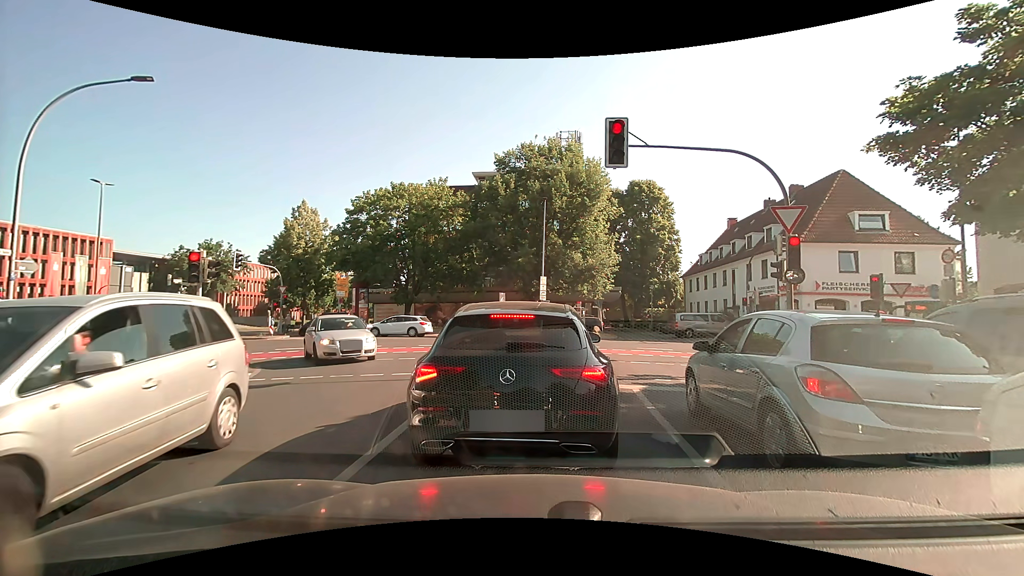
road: secondary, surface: asphalt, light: Day
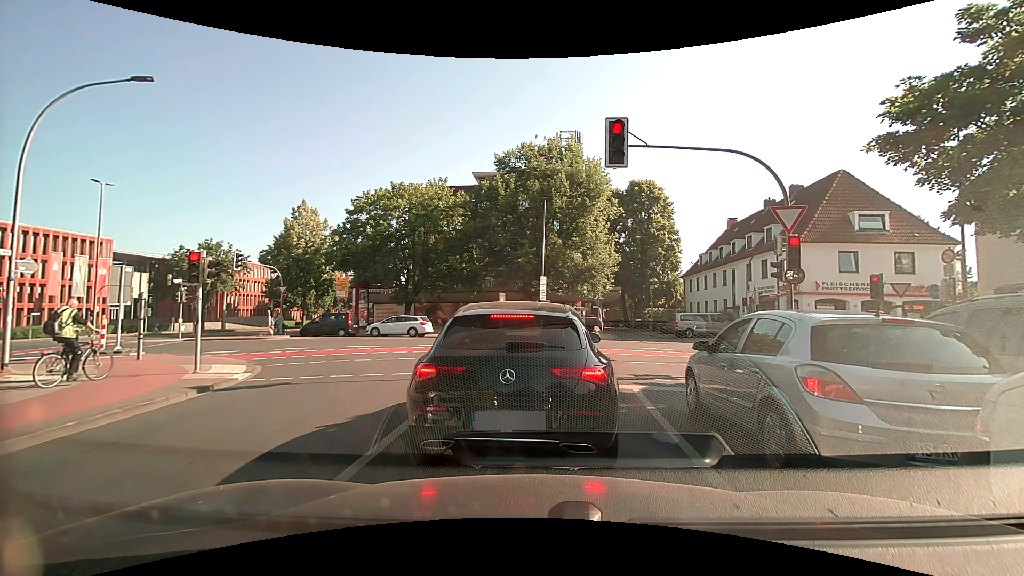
(0.0, 0.0) m; 0°
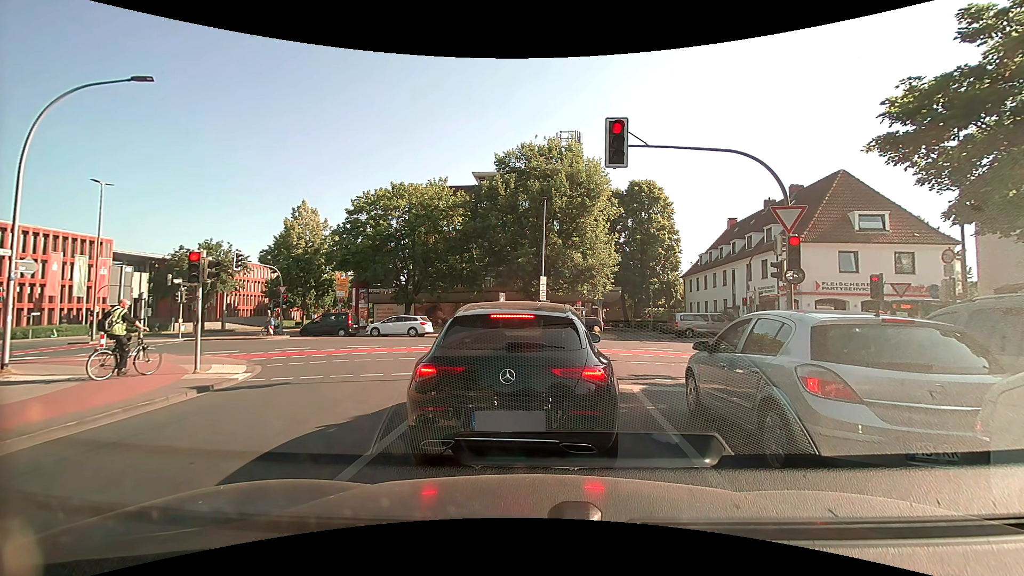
(0.0, 0.0) m; 0°
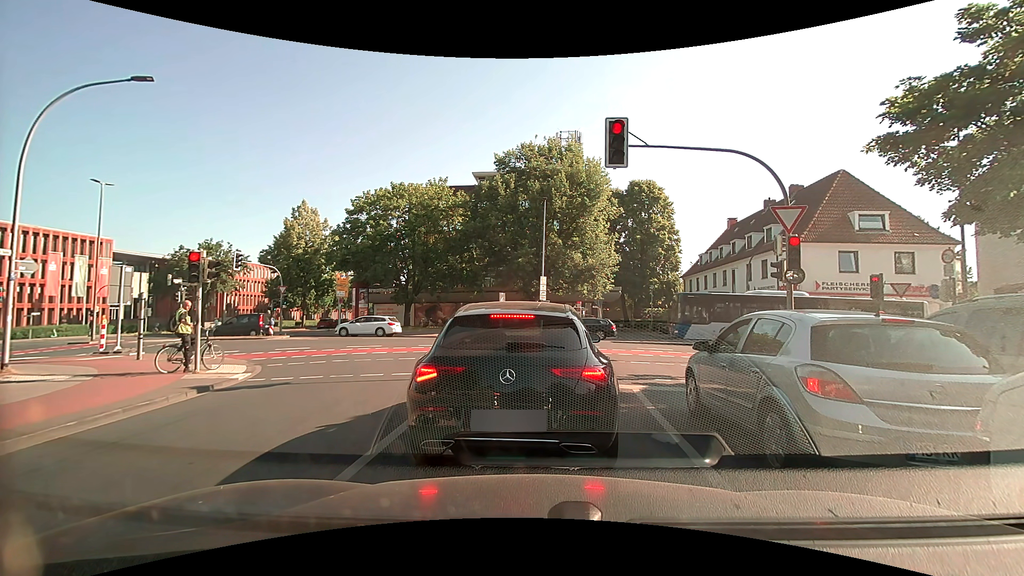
(0.0, 0.0) m; 0°
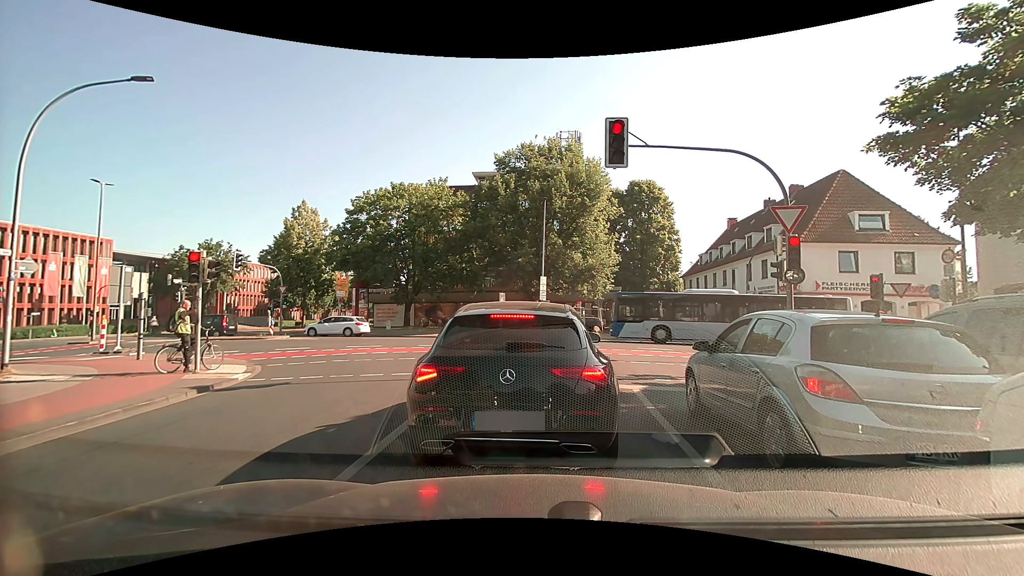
(0.0, 0.0) m; 0°
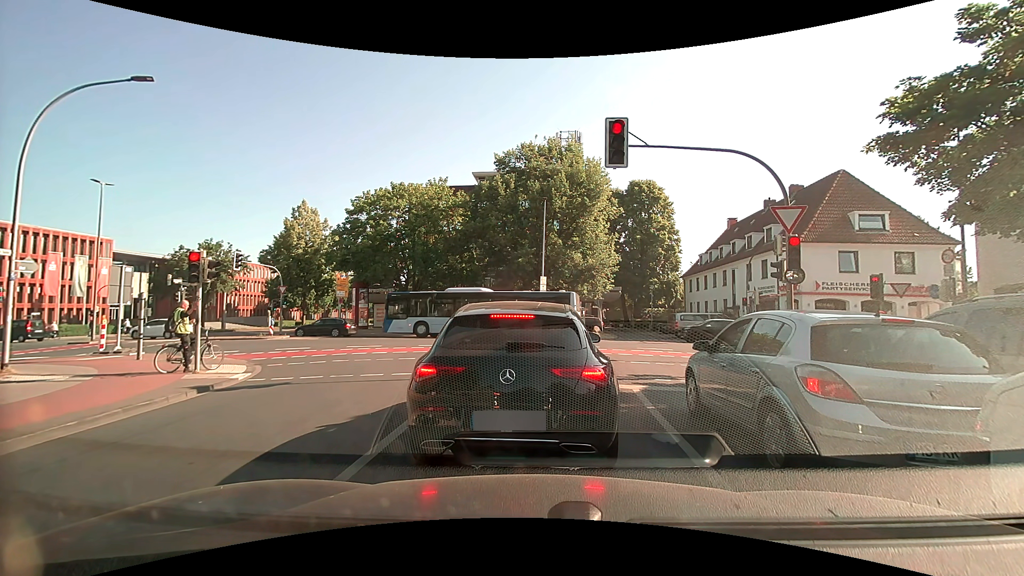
(0.0, 0.0) m; 0°
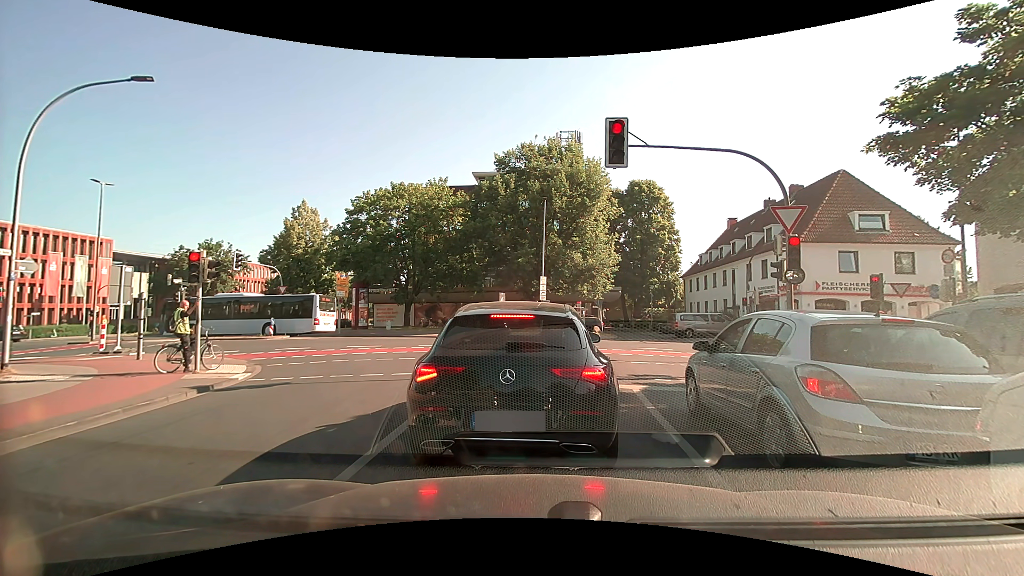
(0.0, 0.0) m; 0°
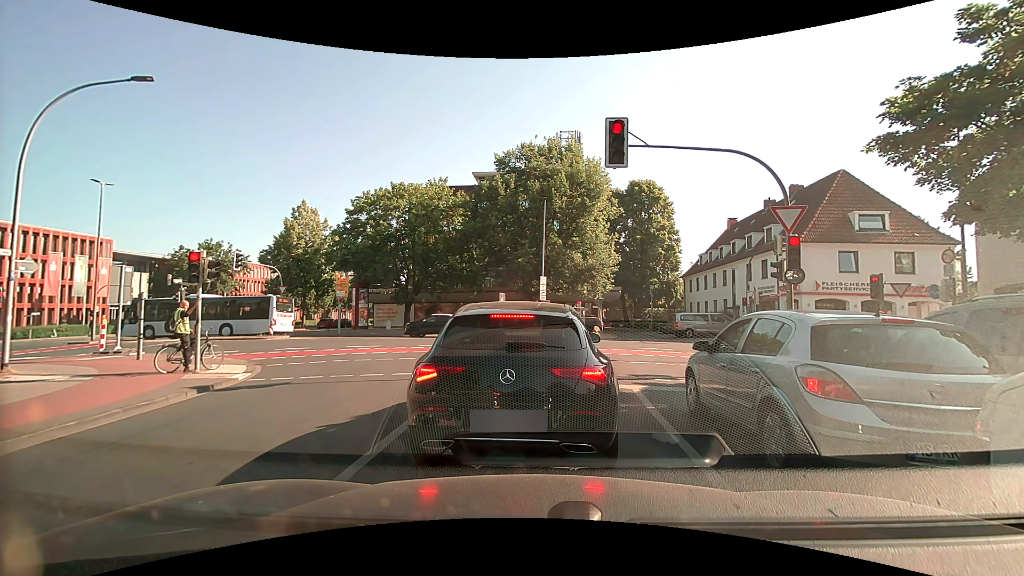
(0.0, 0.0) m; 0°
